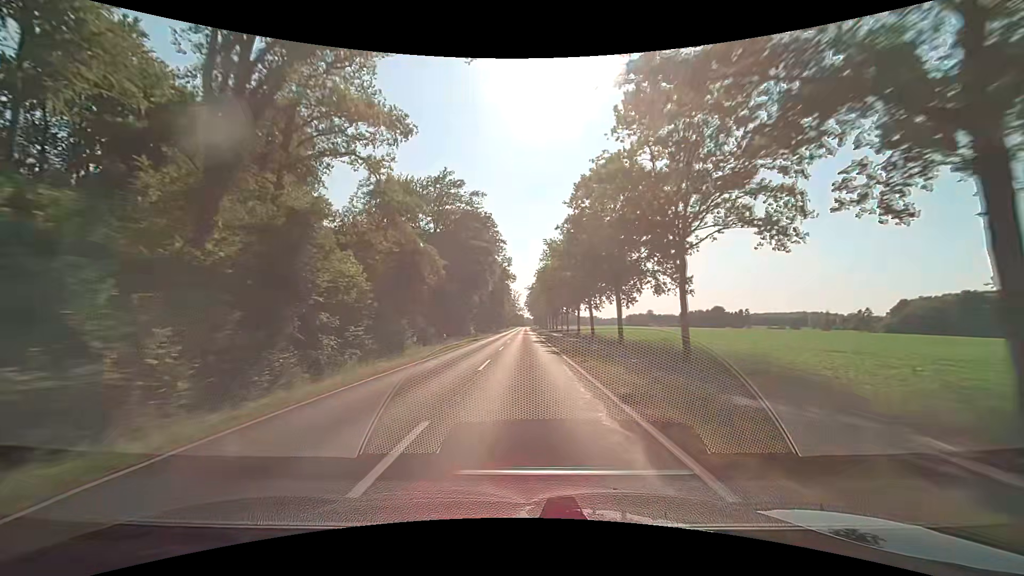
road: secondary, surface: asphalt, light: Day
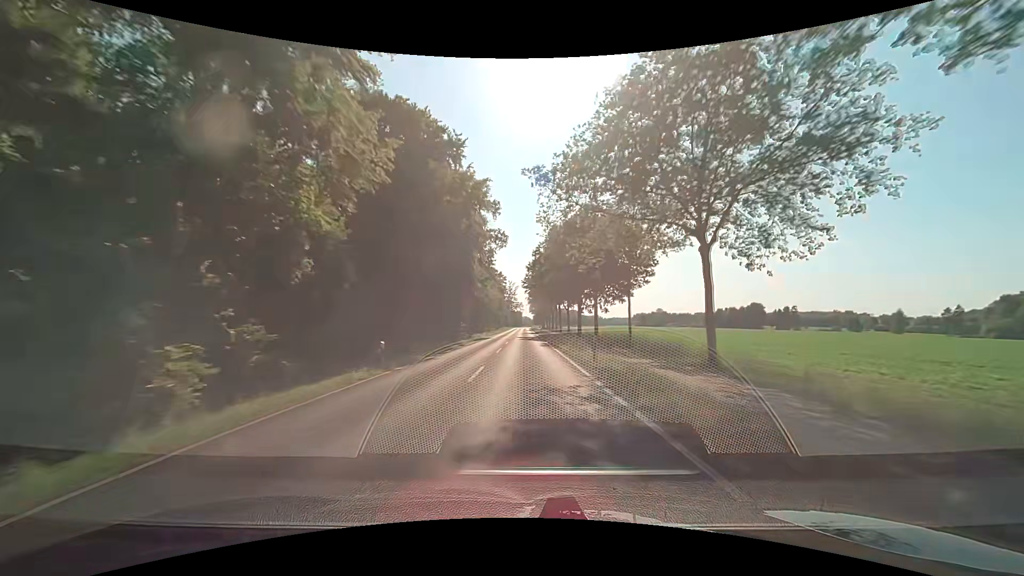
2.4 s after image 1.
(+0.3, +63.2) m; 0°
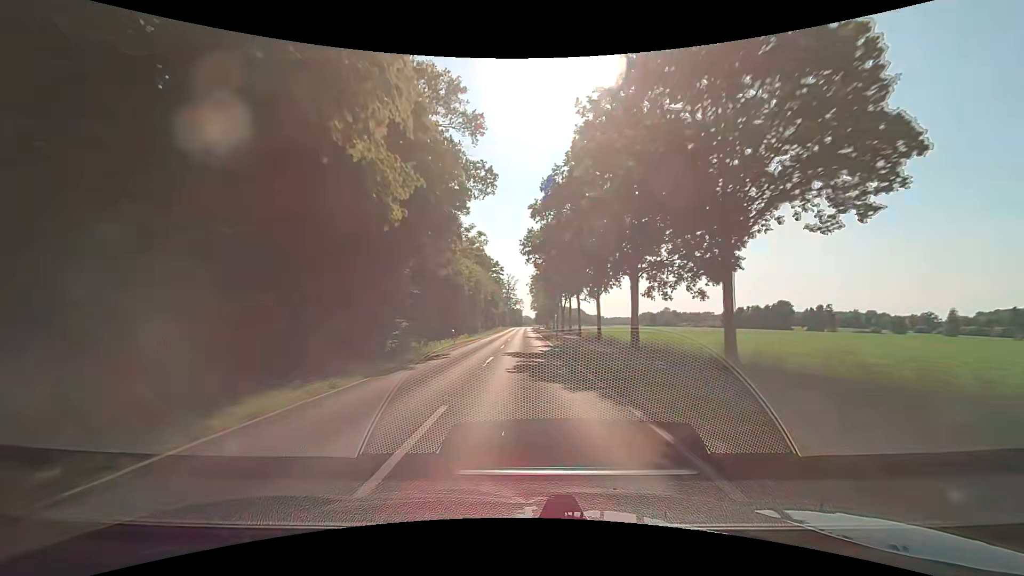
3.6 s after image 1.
(+0.1, +31.6) m; 0°
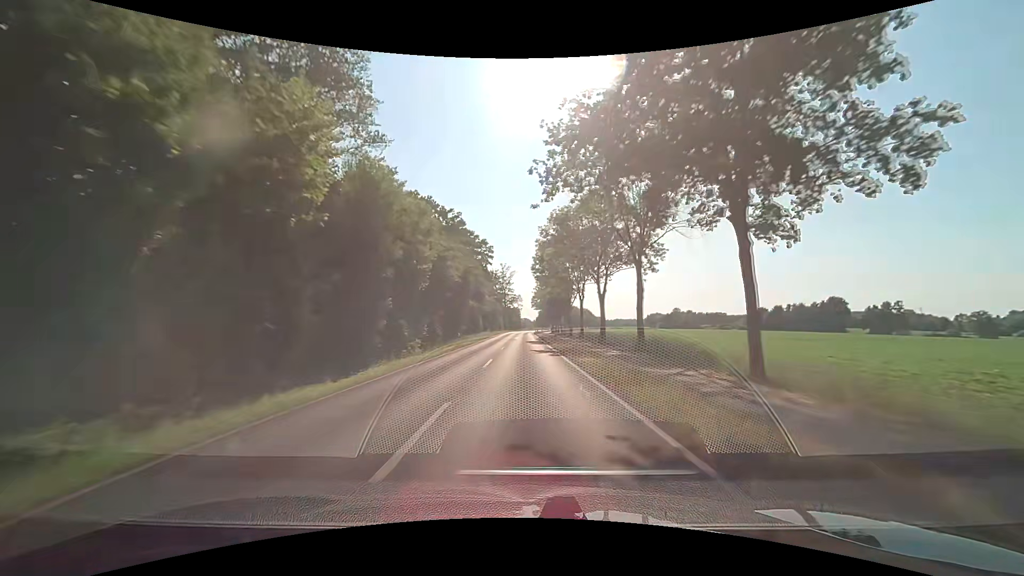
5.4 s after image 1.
(-0.1, +47.4) m; 0°
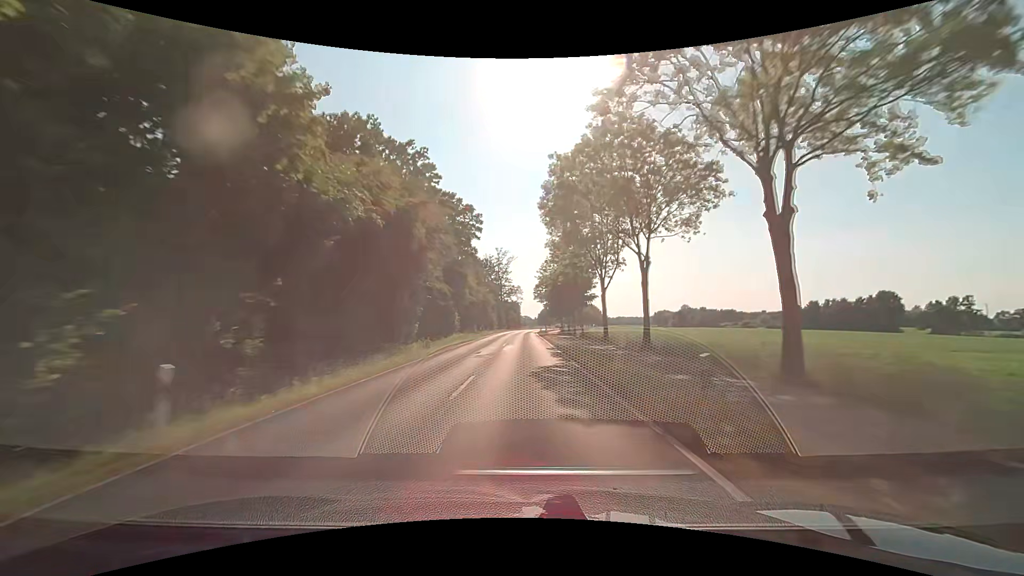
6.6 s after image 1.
(-0.1, +31.6) m; 0°
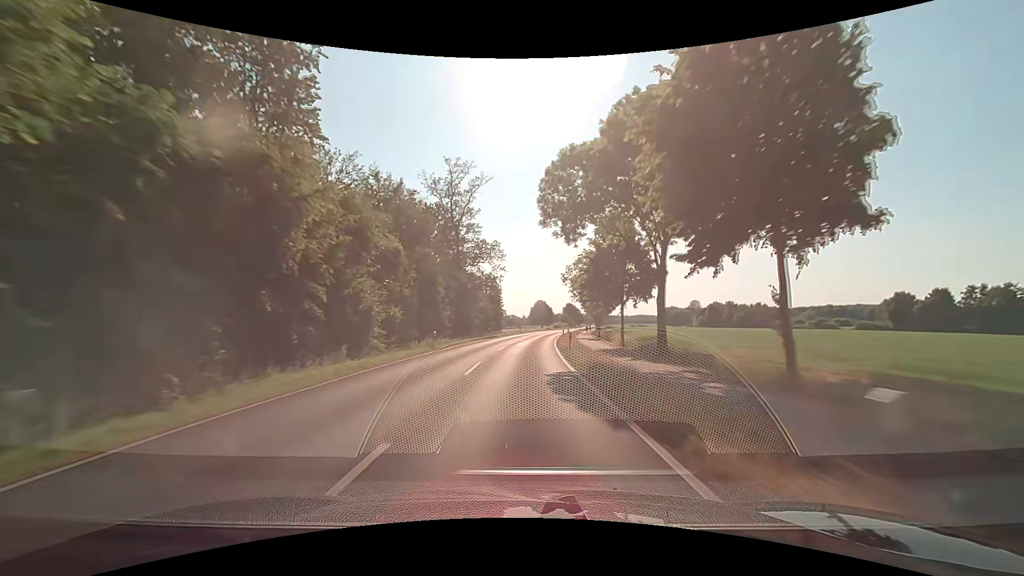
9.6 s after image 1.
(+0.5, +79.0) m; +2°
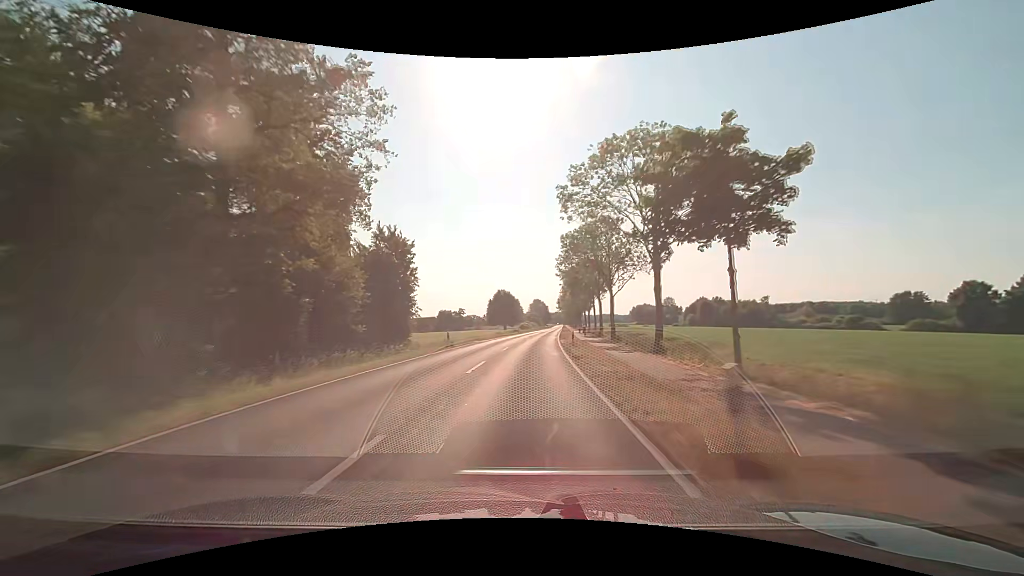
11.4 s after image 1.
(+1.0, +47.4) m; +4°
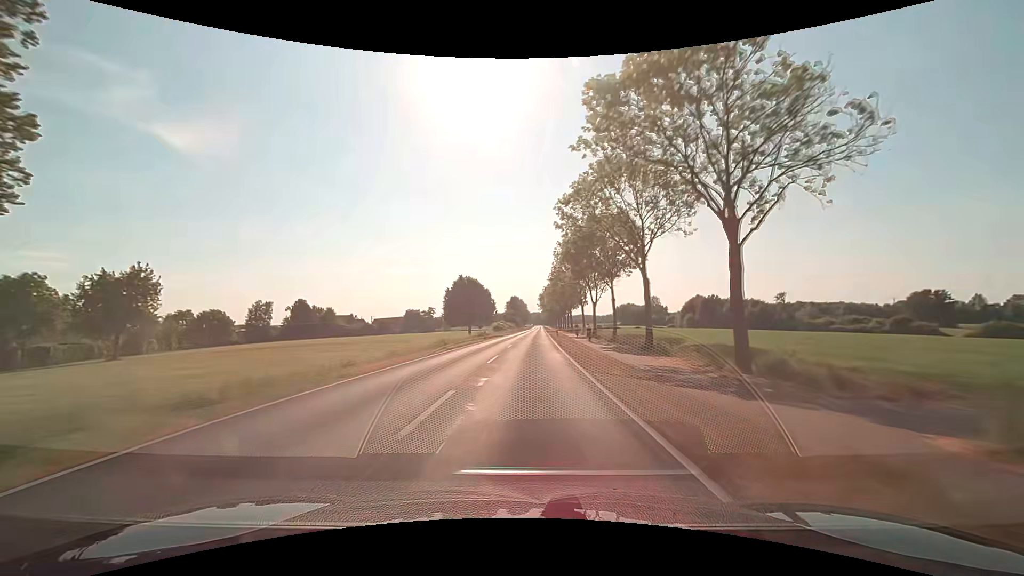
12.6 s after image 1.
(+0.5, +31.6) m; +2°
(0, +10) (0, +20) (+1, +30) (+1, +40) (+1, +50) (+1, +60) (+2, +70) (+2, +80) (+3, +90) (+3, +100) m
